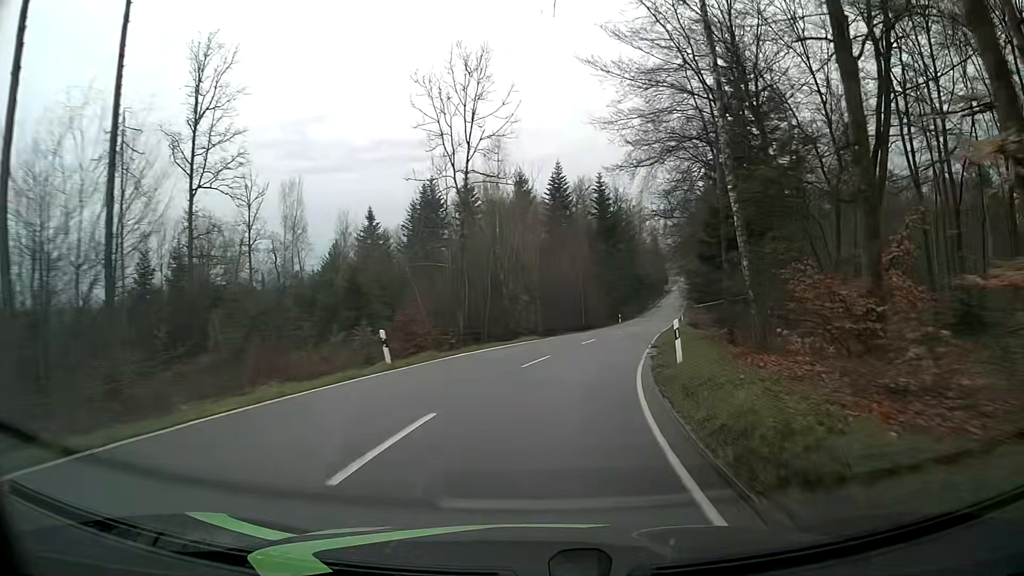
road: tertiary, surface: asphalt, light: Day
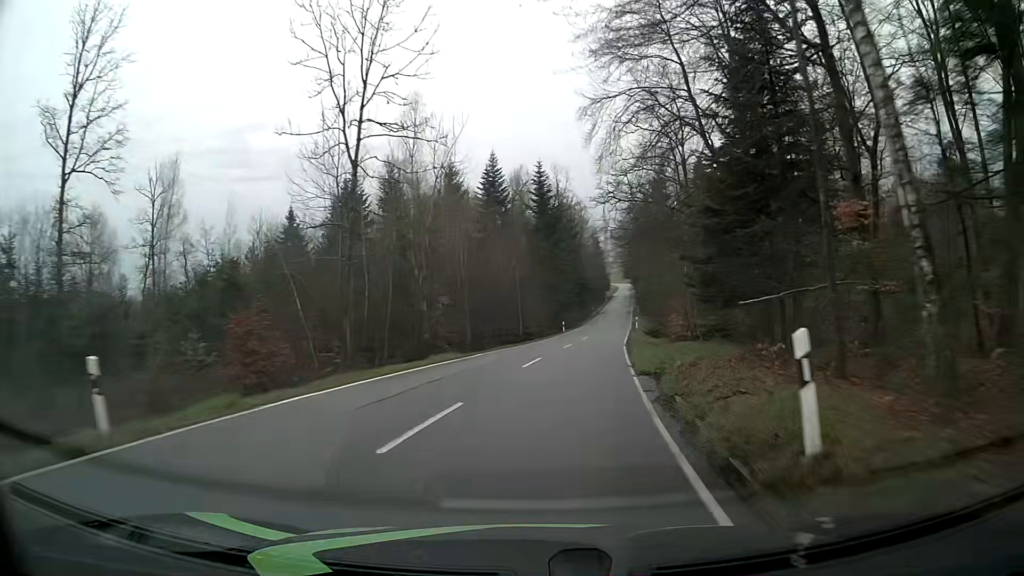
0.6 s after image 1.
(+0.5, +10.6) m; +6°
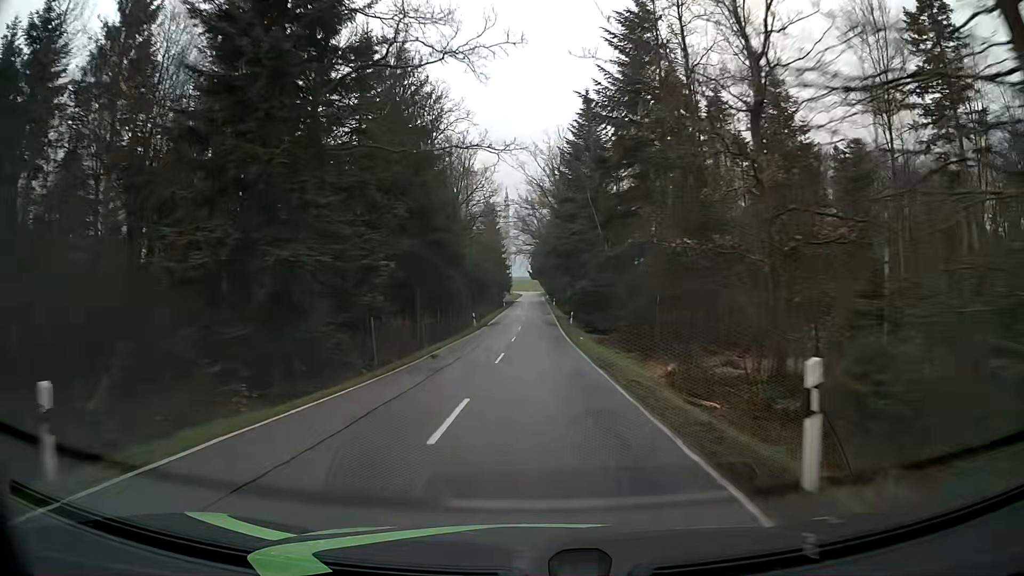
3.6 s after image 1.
(+6.4, +57.5) m; +9°
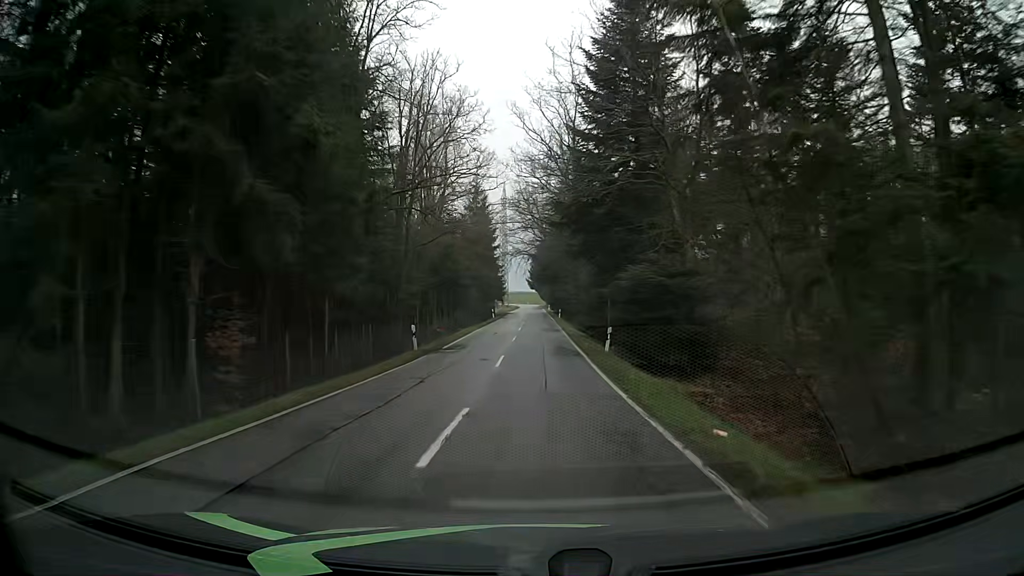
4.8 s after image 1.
(0.0, +24.6) m; 0°
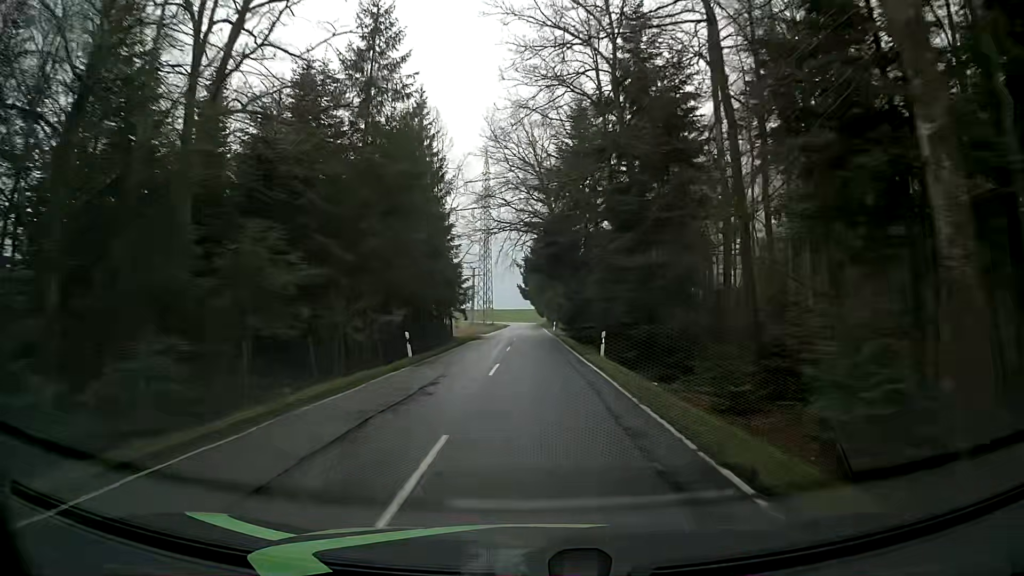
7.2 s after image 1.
(0.0, +48.3) m; 0°
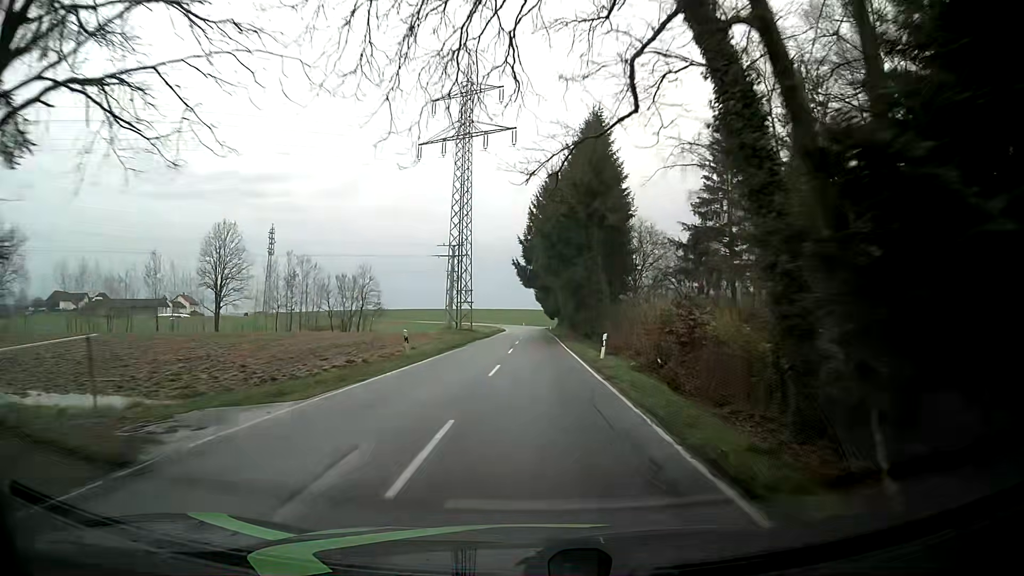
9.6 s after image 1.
(-0.1, +46.4) m; -1°
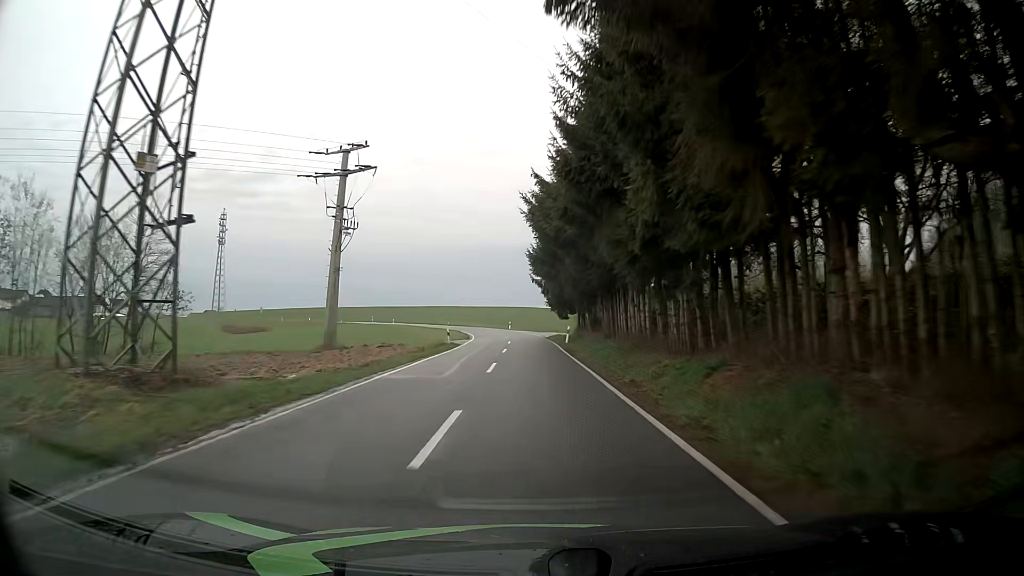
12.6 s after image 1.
(+0.5, +57.3) m; +1°
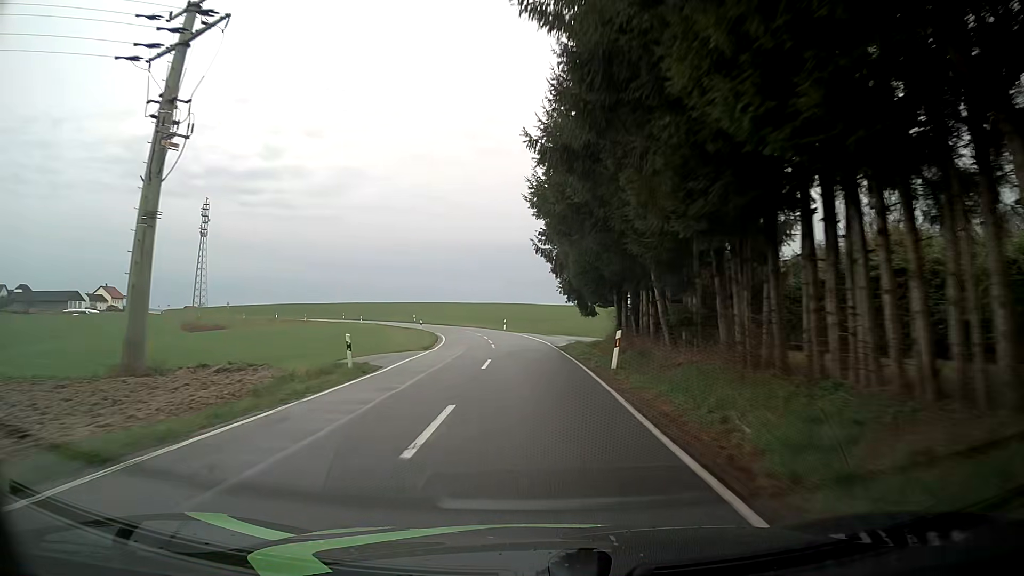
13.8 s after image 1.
(0.0, +22.8) m; 0°
(0, +10) (0, +20) (-1, +30) (-1, +40) (-3, +50) (-5, +60) (-8, +69) (-12, +78) (-16, +87) (-22, +95) m
